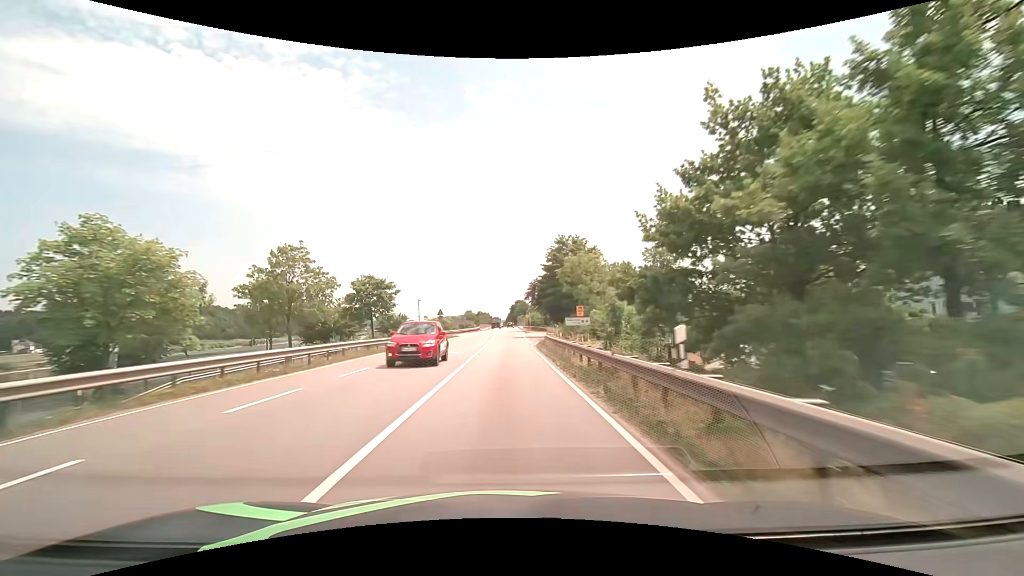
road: primary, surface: asphalt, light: Day
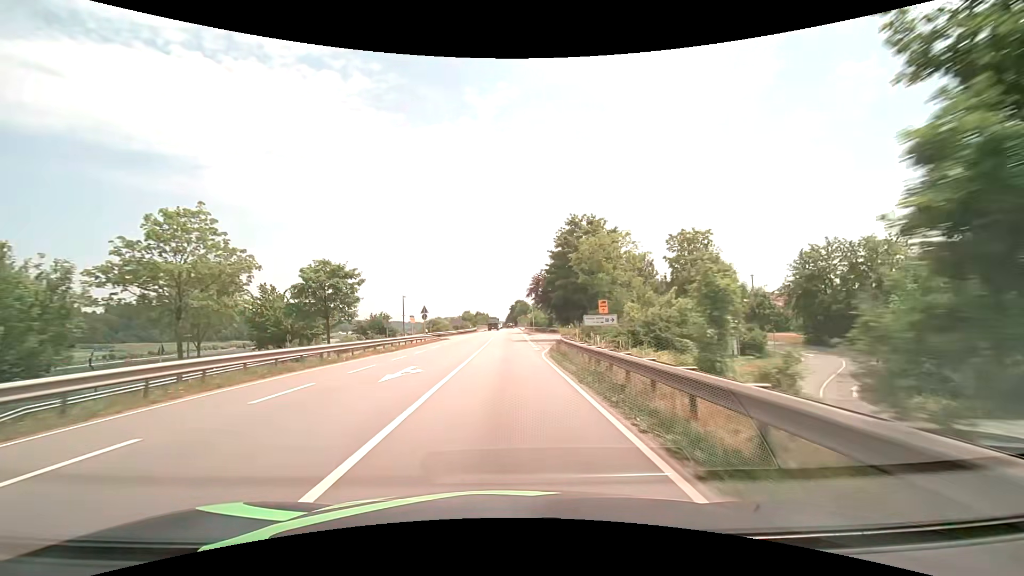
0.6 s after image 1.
(0.0, +11.0) m; 0°
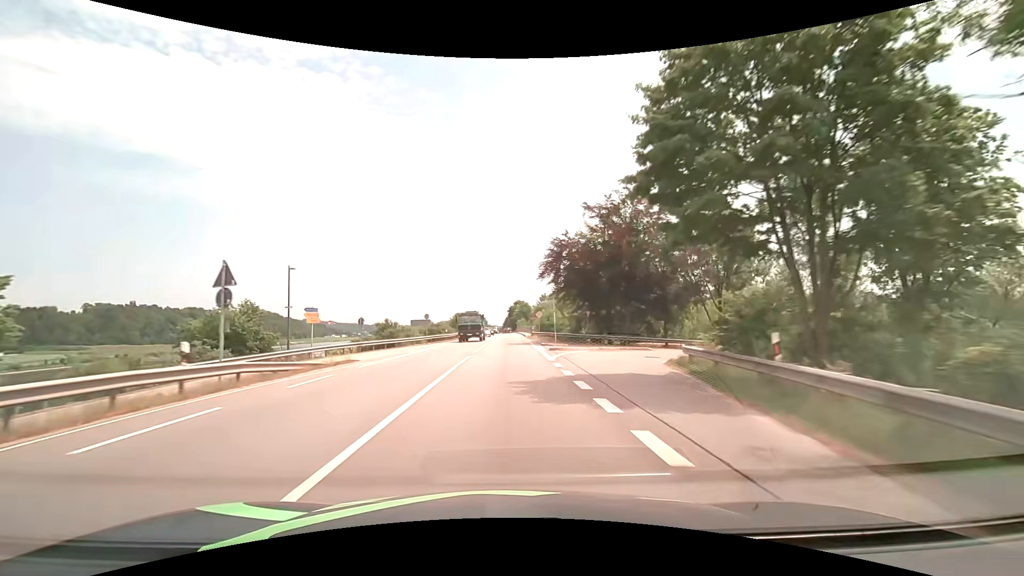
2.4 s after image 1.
(0.0, +33.5) m; 0°
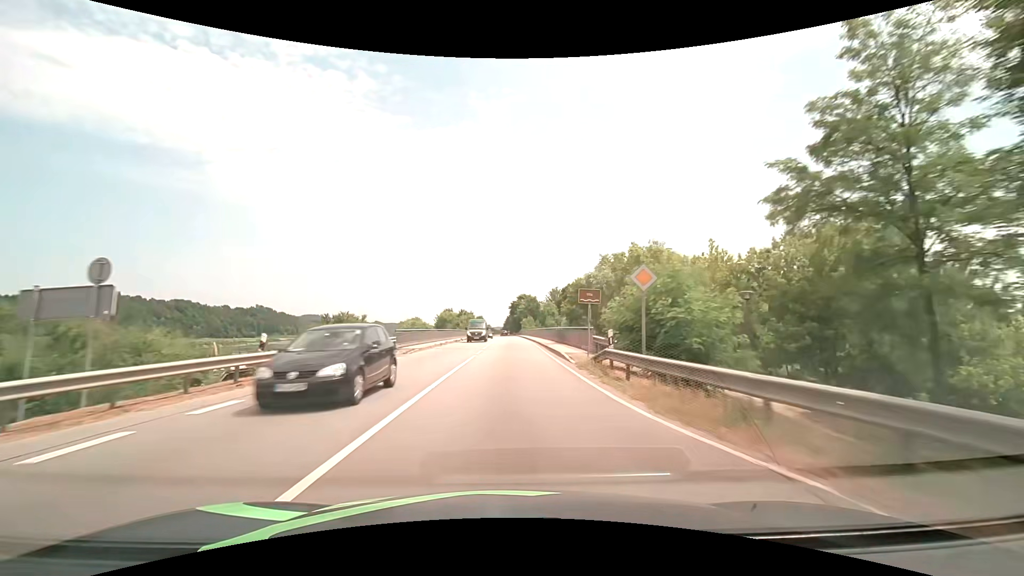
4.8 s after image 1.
(+0.1, +44.5) m; 0°
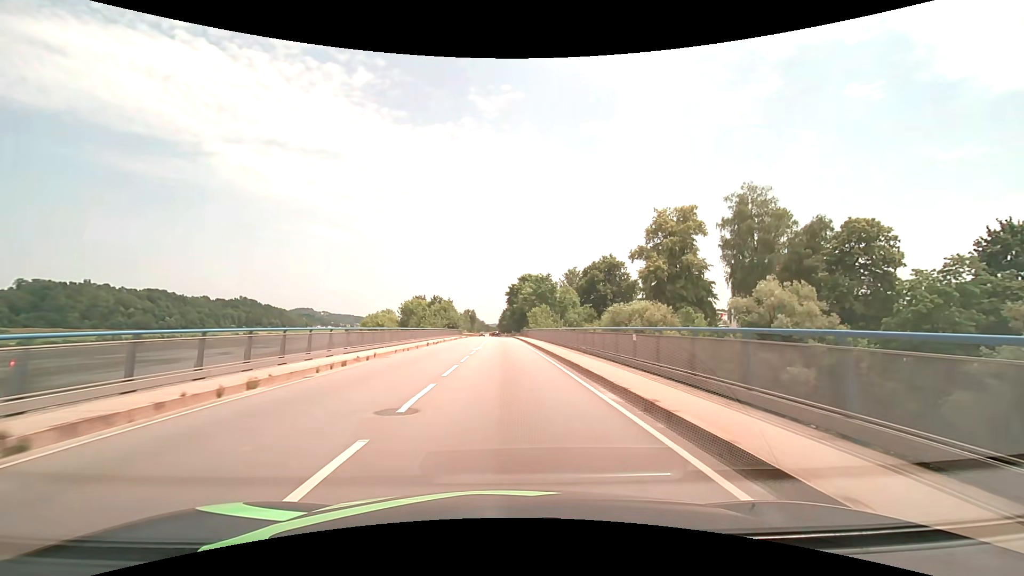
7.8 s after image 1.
(+0.4, +54.8) m; +1°
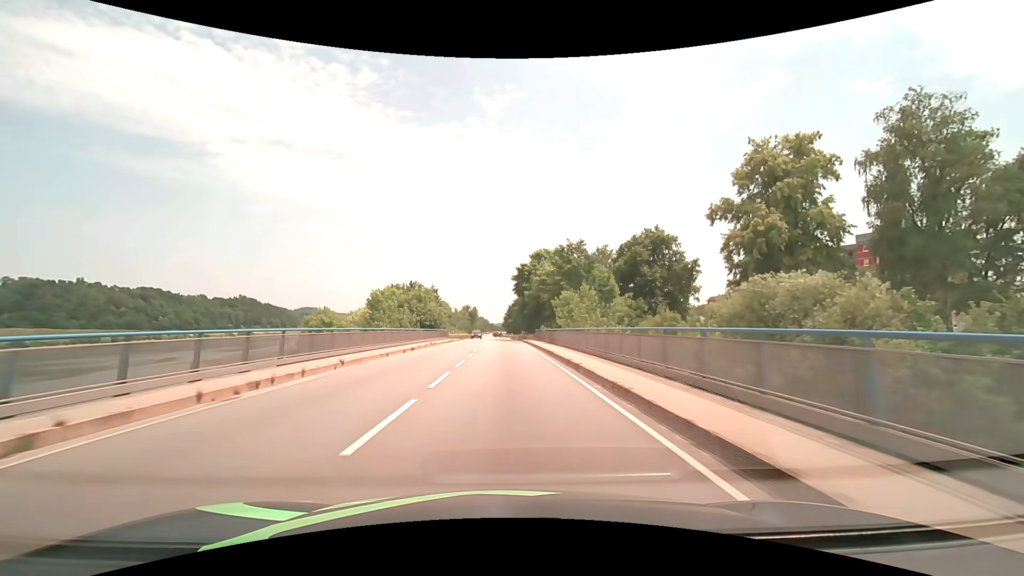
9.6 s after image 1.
(-0.2, +32.6) m; -1°
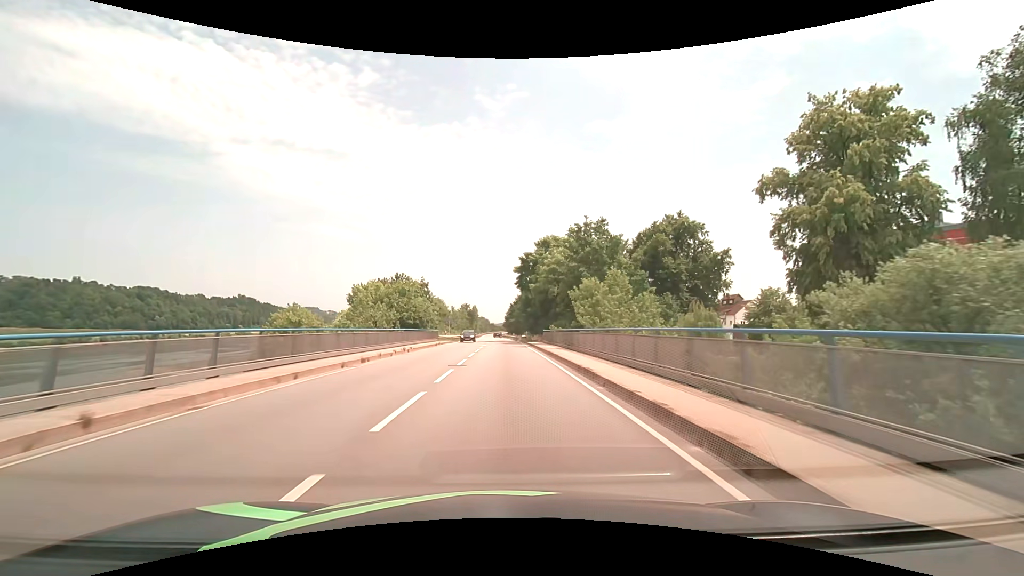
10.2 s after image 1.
(0.0, +10.9) m; 0°
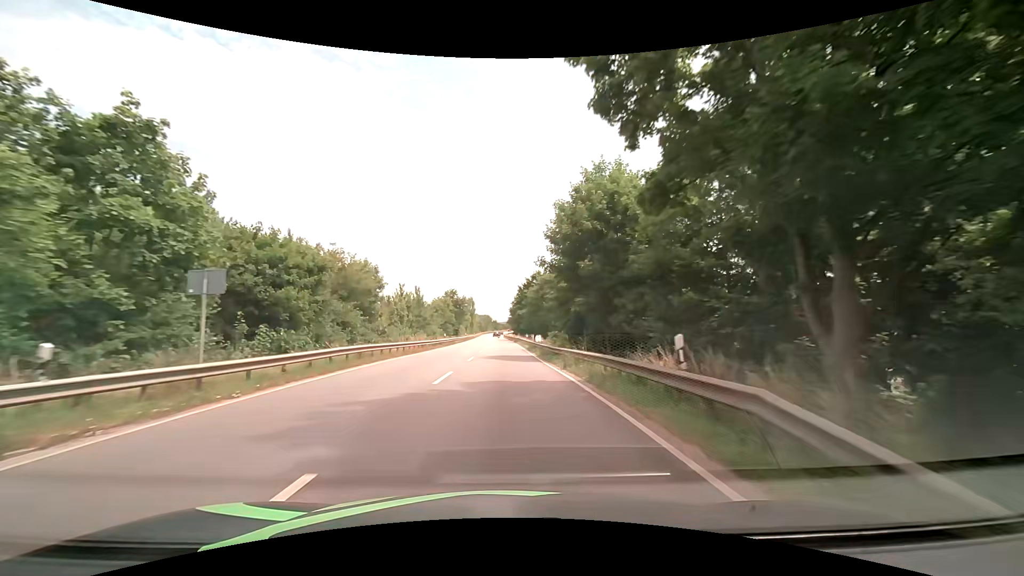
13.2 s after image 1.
(-0.2, +54.4) m; -1°
(0, +10) (0, +20) (0, +30) (0, +40) (0, +50) (0, +60) (-1, +70) (-1, +80) (-1, +90) (-1, +100) m
